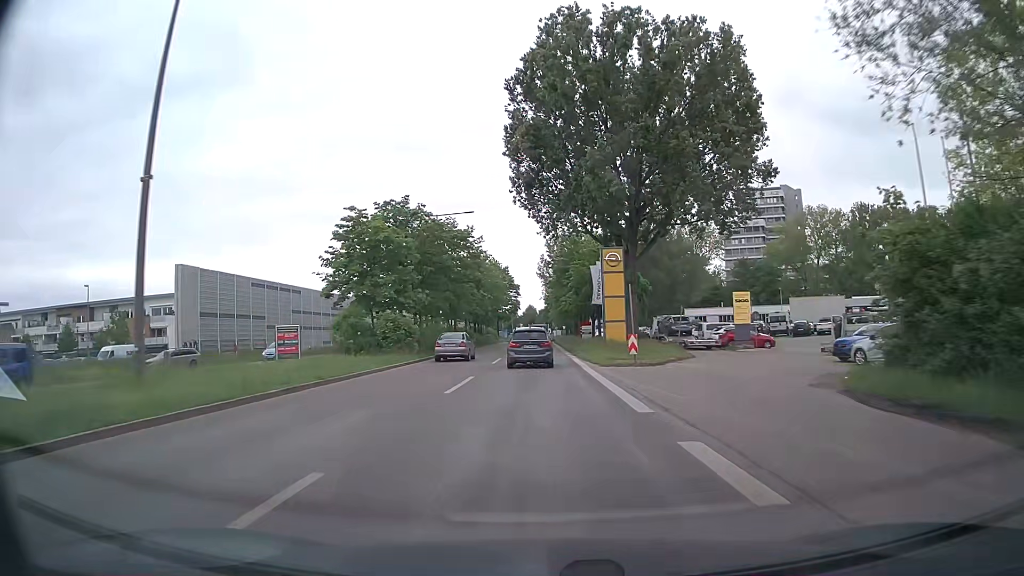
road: primary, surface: asphalt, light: Day
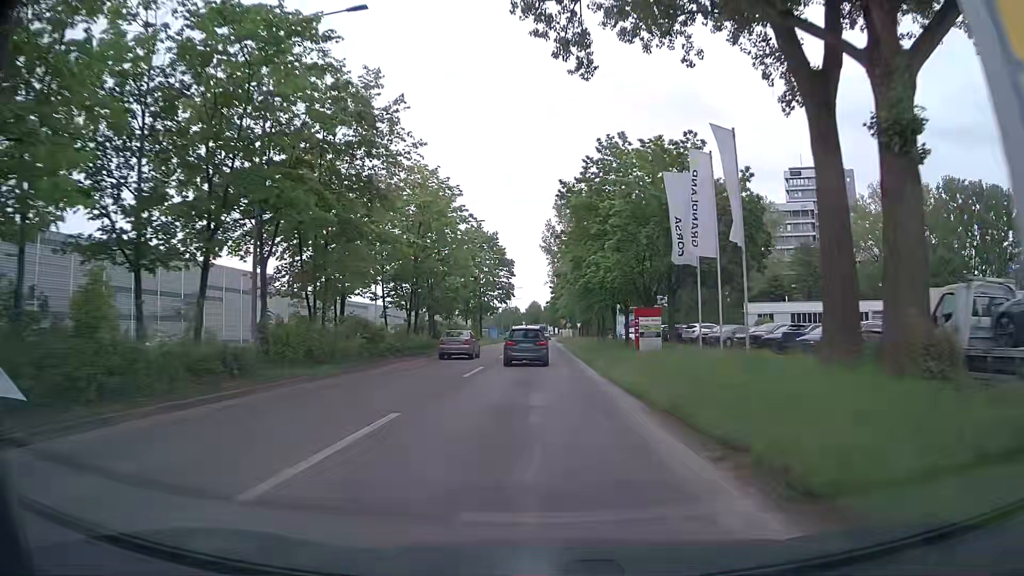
(0.0, +40.5) m; 0°
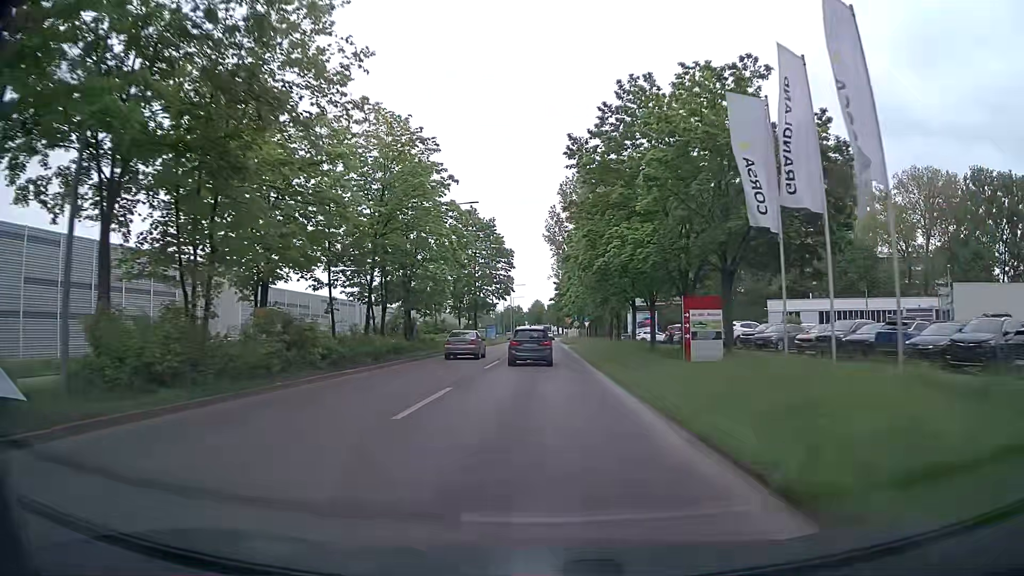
(-0.1, +9.9) m; -1°
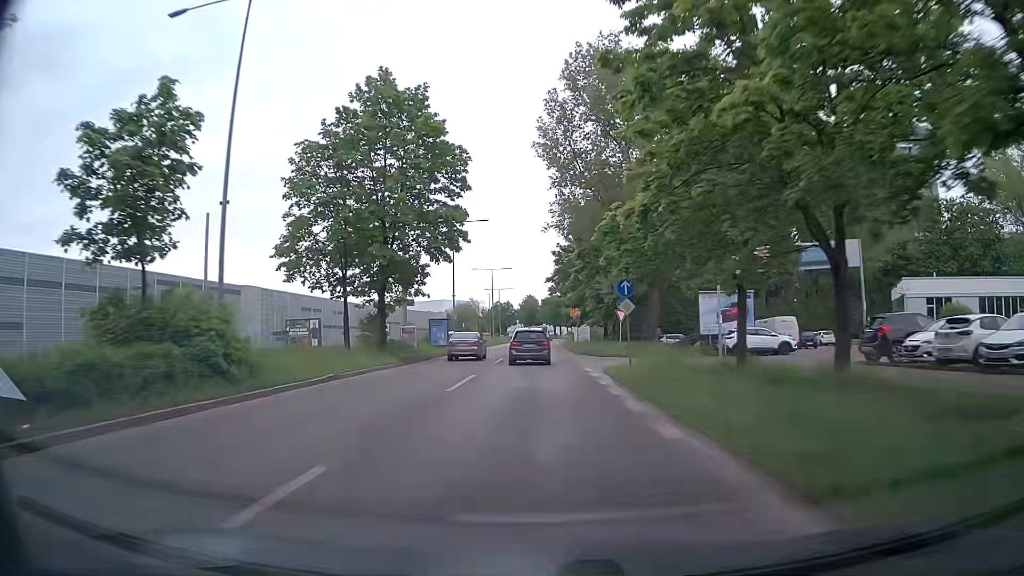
(+0.2, +40.0) m; 0°
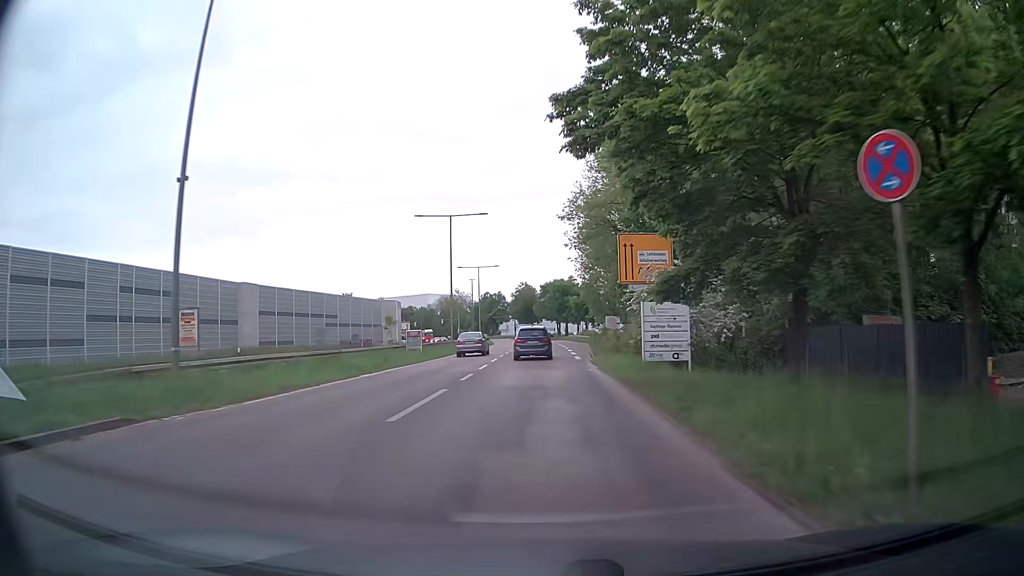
(+0.2, +50.4) m; 0°
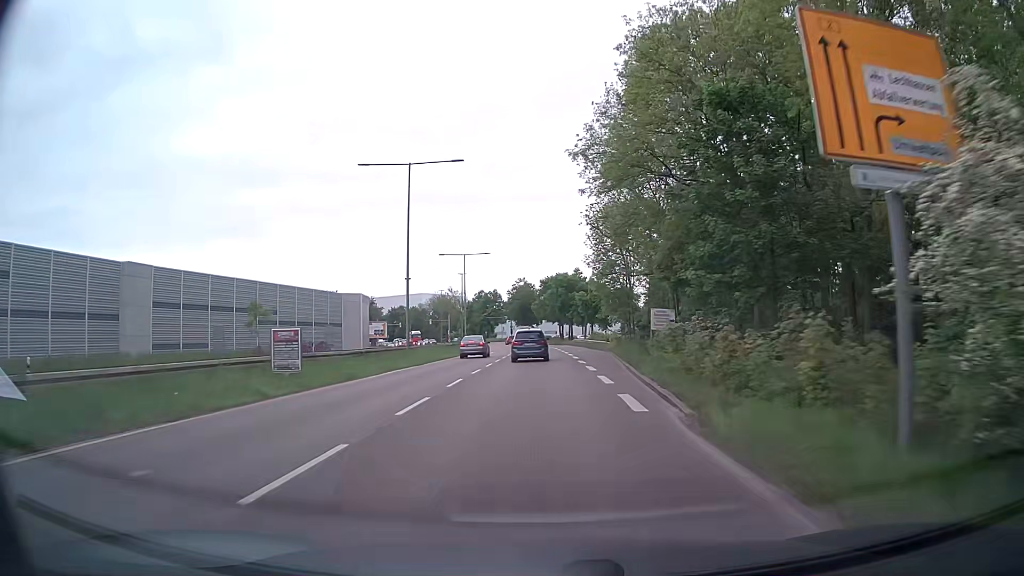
(-0.1, +20.2) m; -1°
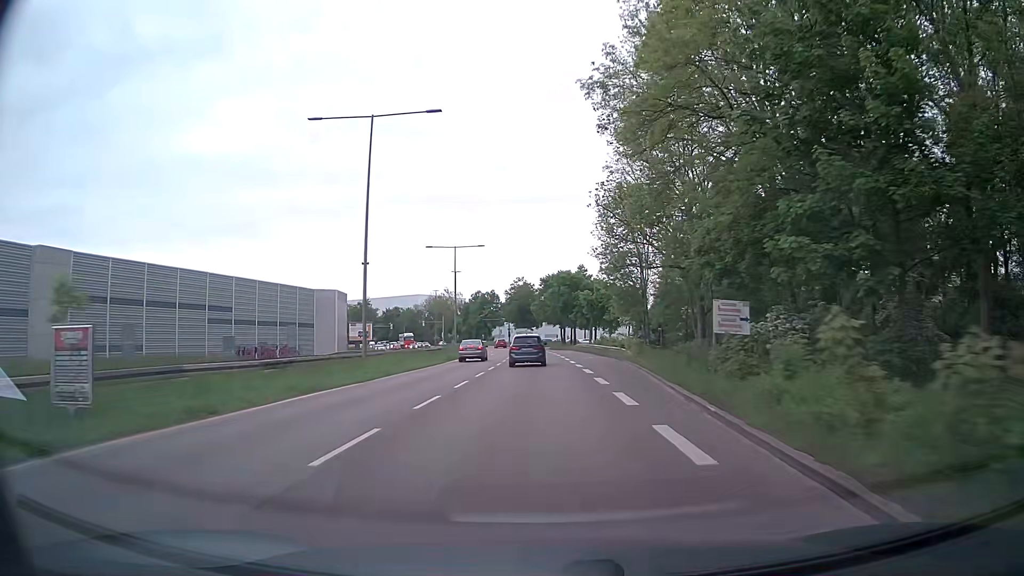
(+0.1, +10.2) m; 0°
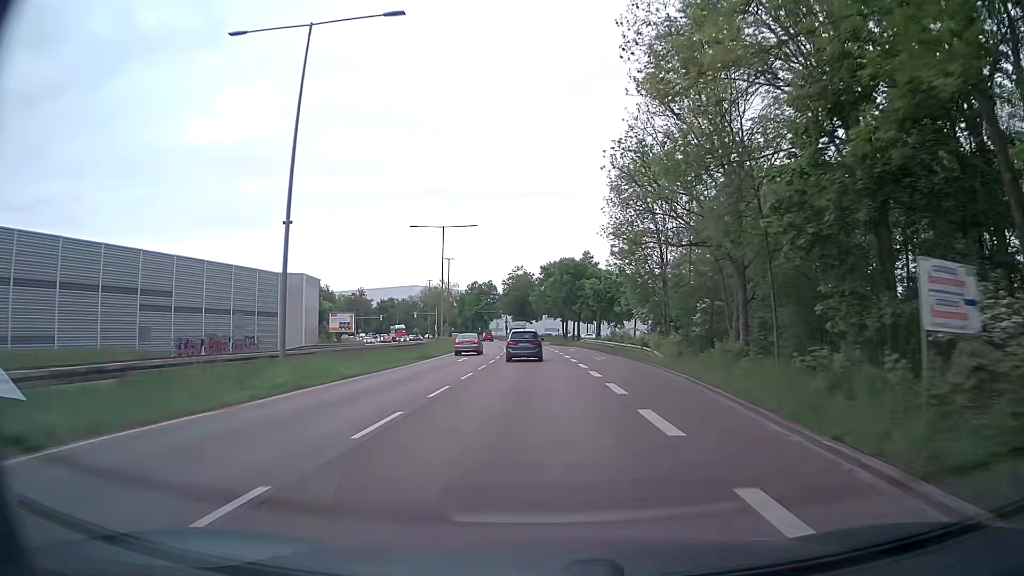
(0.0, +10.1) m; -1°
